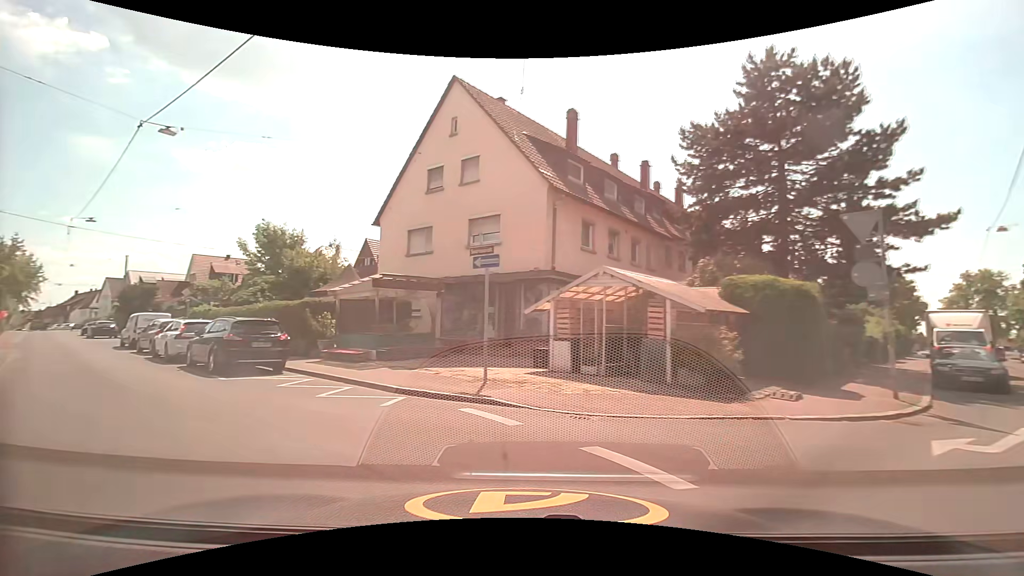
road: tertiary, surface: asphalt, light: Day
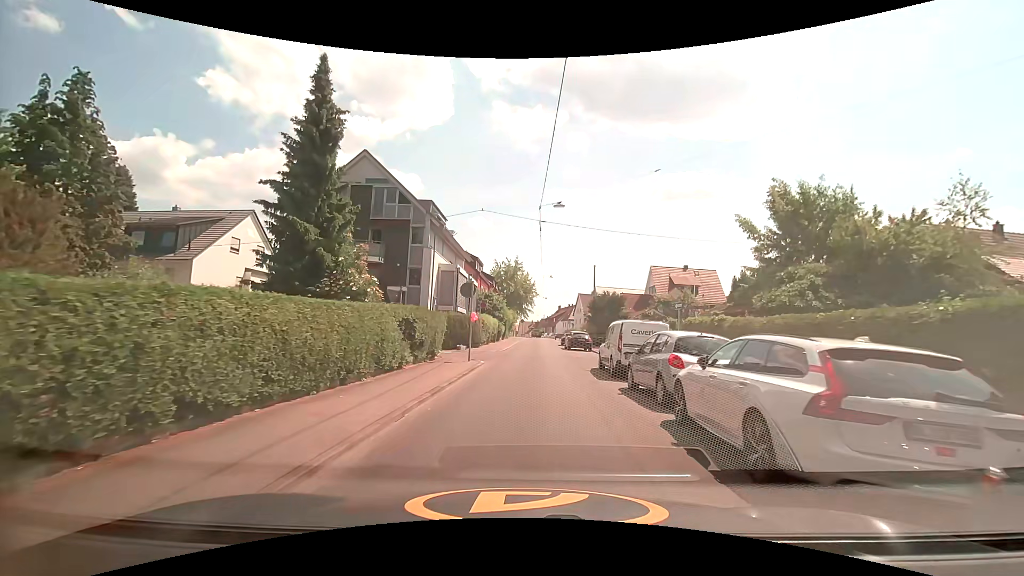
(-8.8, +12.6) m; -46°
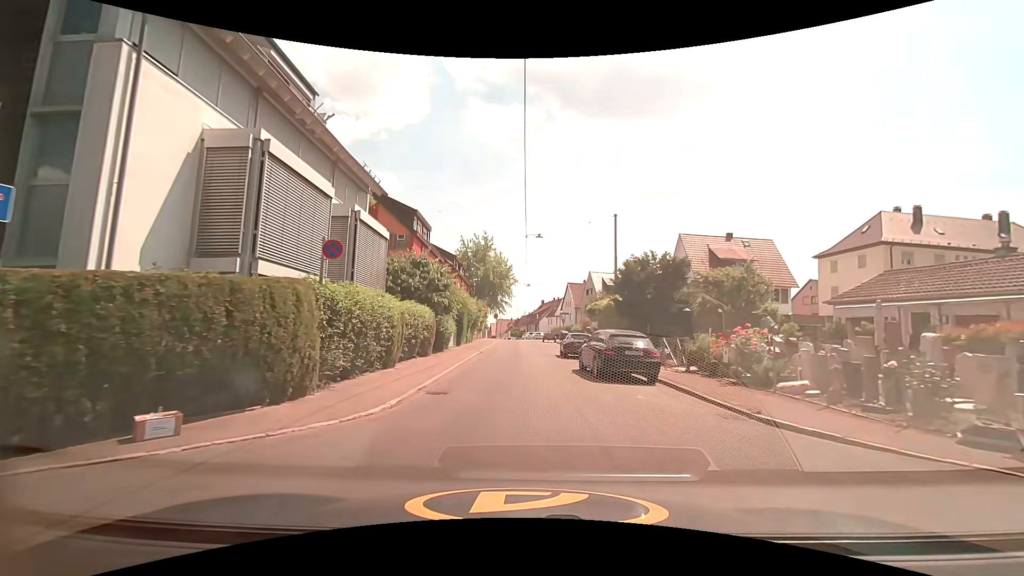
(0.0, +23.4) m; +1°
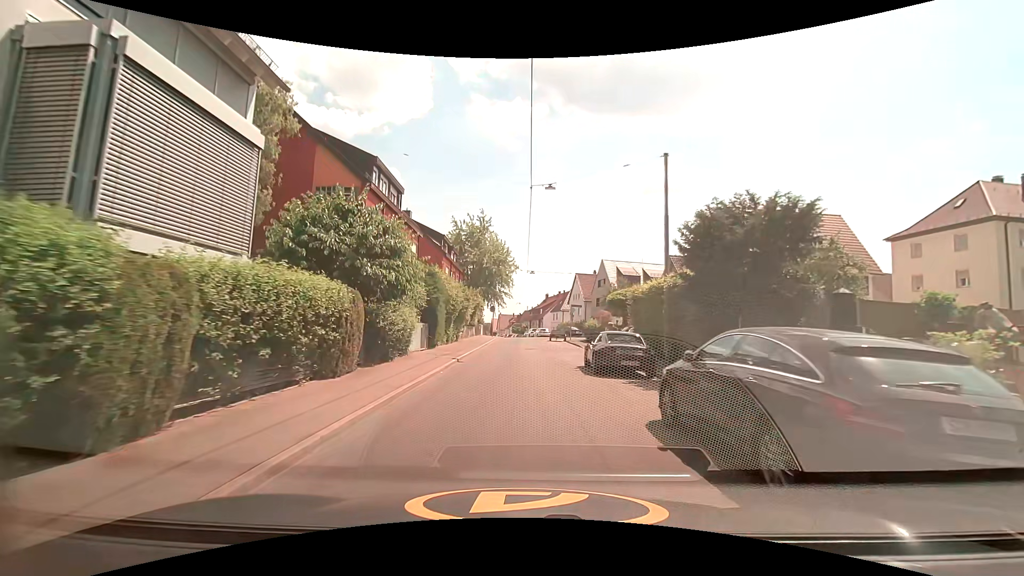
(-0.1, +10.4) m; -1°
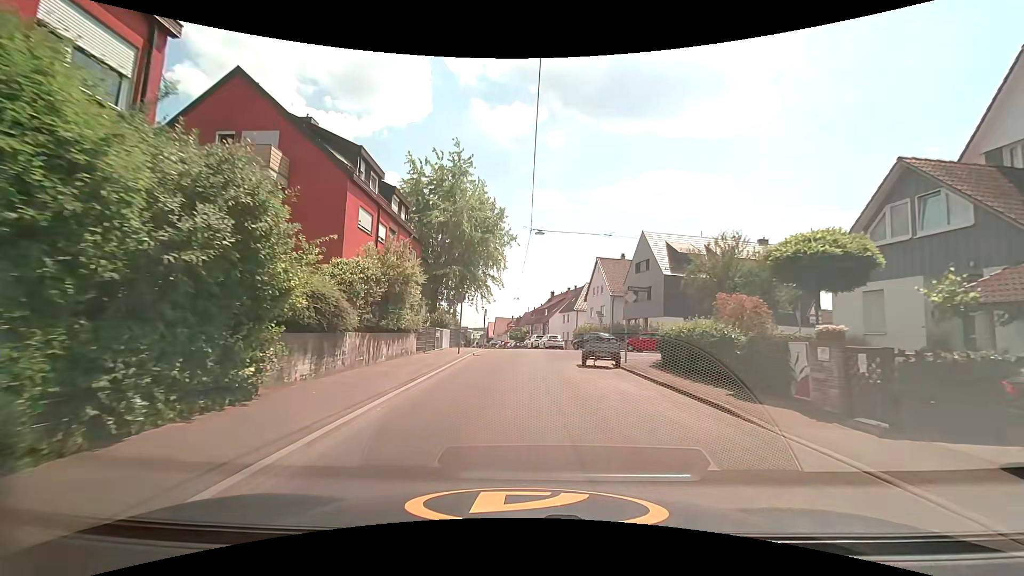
(-0.1, +24.2) m; 0°
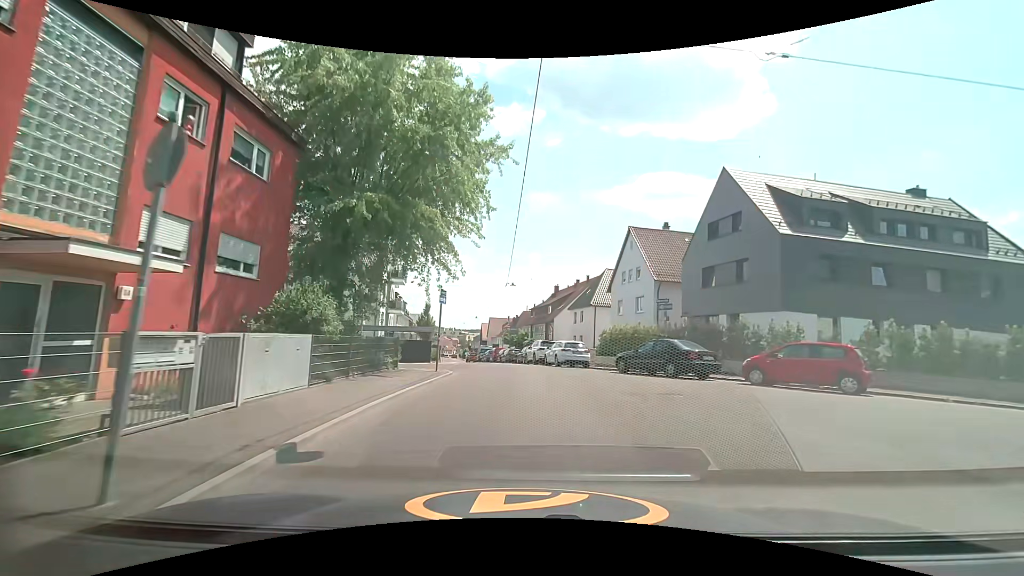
(+0.1, +19.5) m; 0°
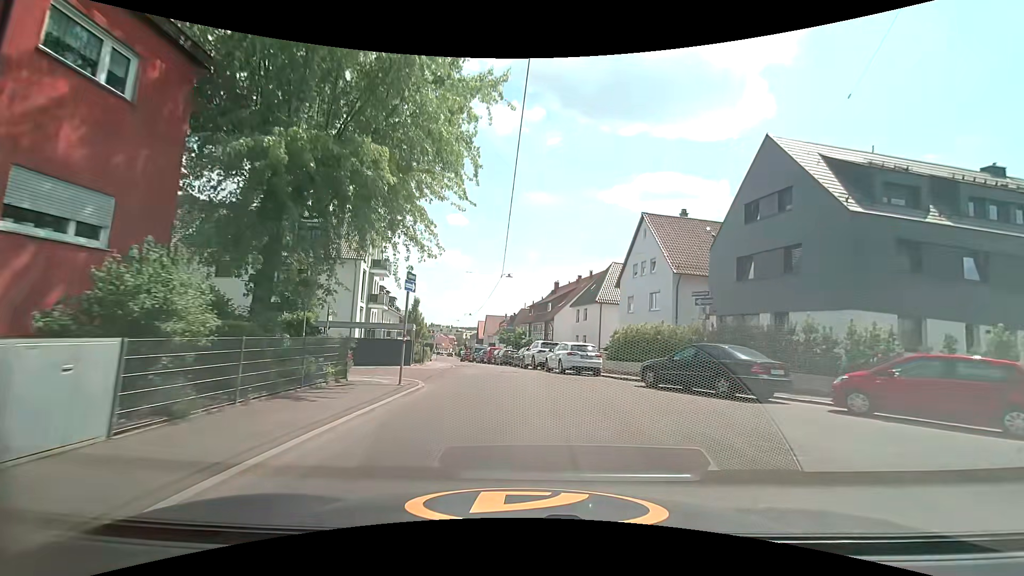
(0.0, +5.0) m; 0°
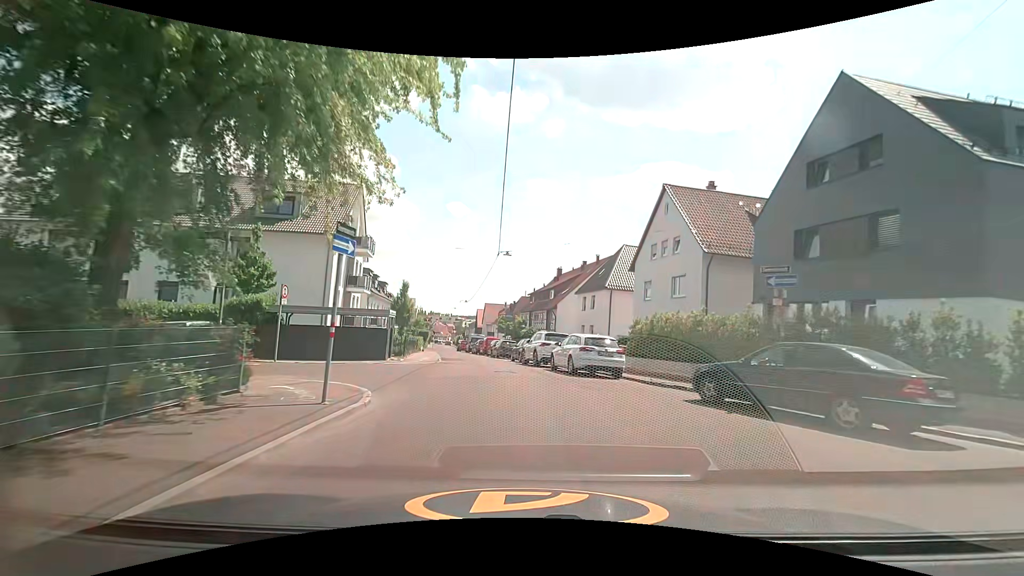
(0.0, +5.0) m; 0°
(0, +10) (-1, +20) (-3, +30) (-4, +40) (-6, +50) (-8, +59) (-9, +69) (-11, +79) (-13, +89) (-14, +99) m
